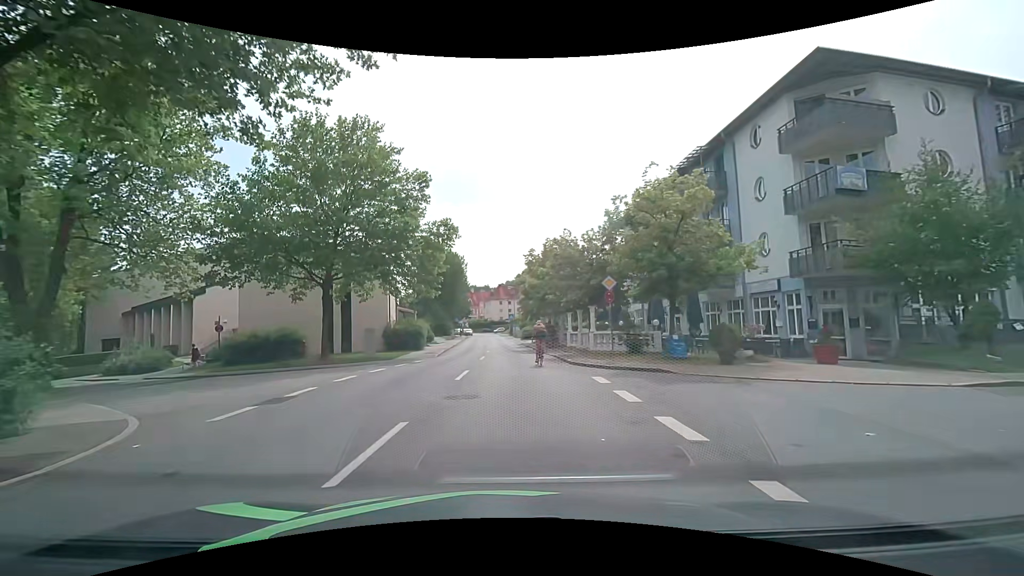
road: tertiary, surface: asphalt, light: Day
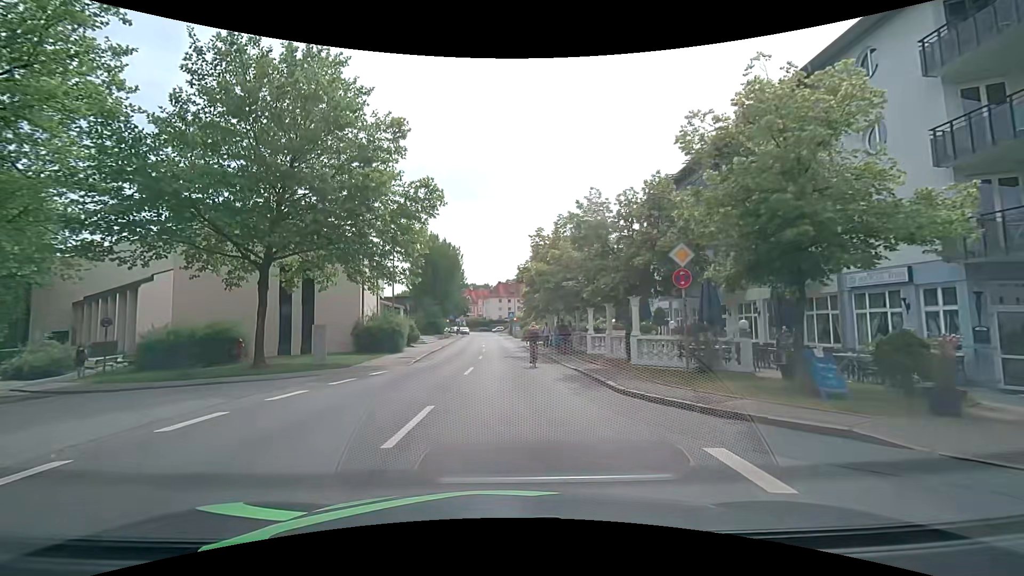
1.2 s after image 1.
(-0.1, +7.7) m; -1°
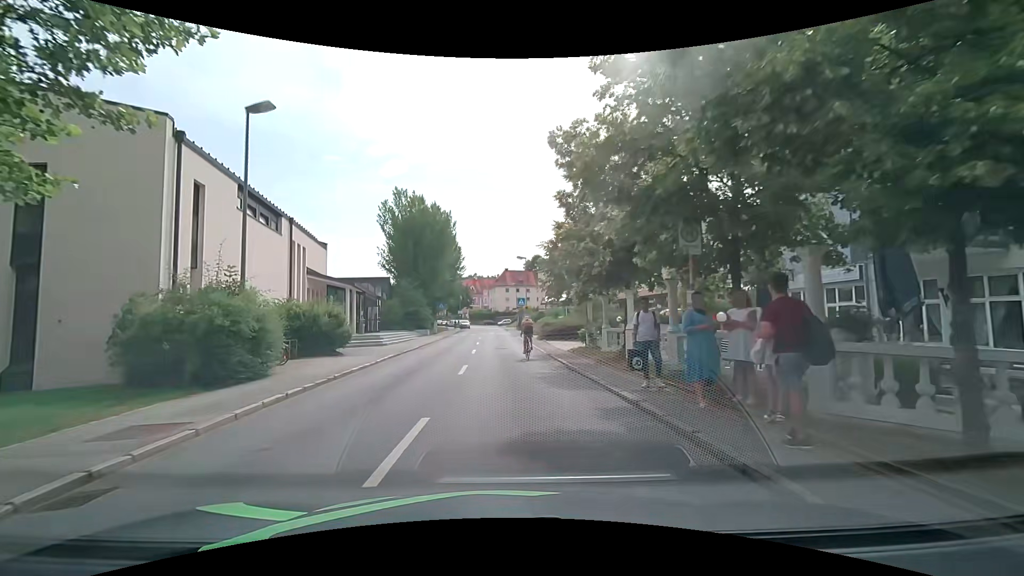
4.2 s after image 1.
(-0.1, +19.8) m; -1°
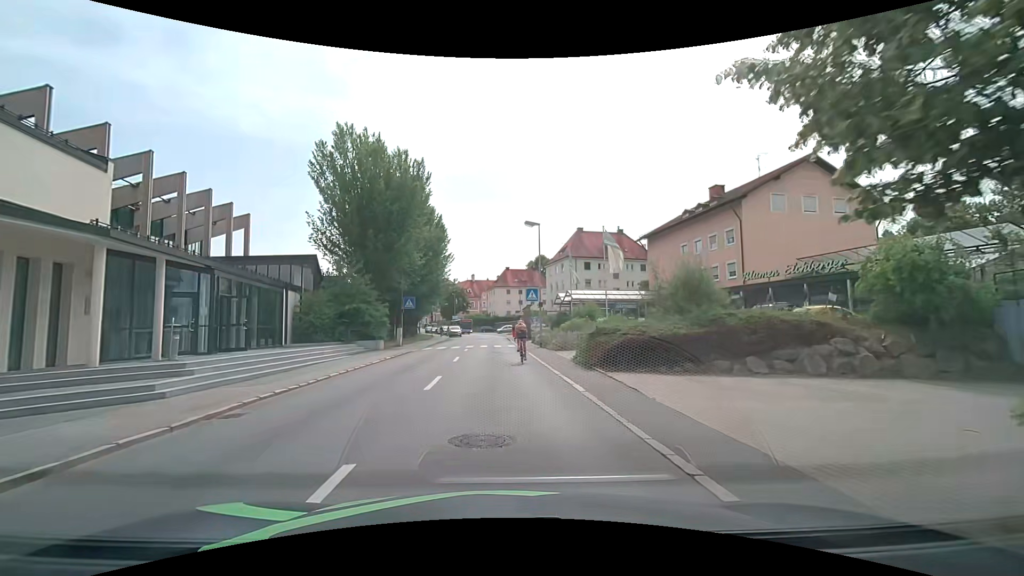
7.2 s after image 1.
(0.0, +20.3) m; +1°
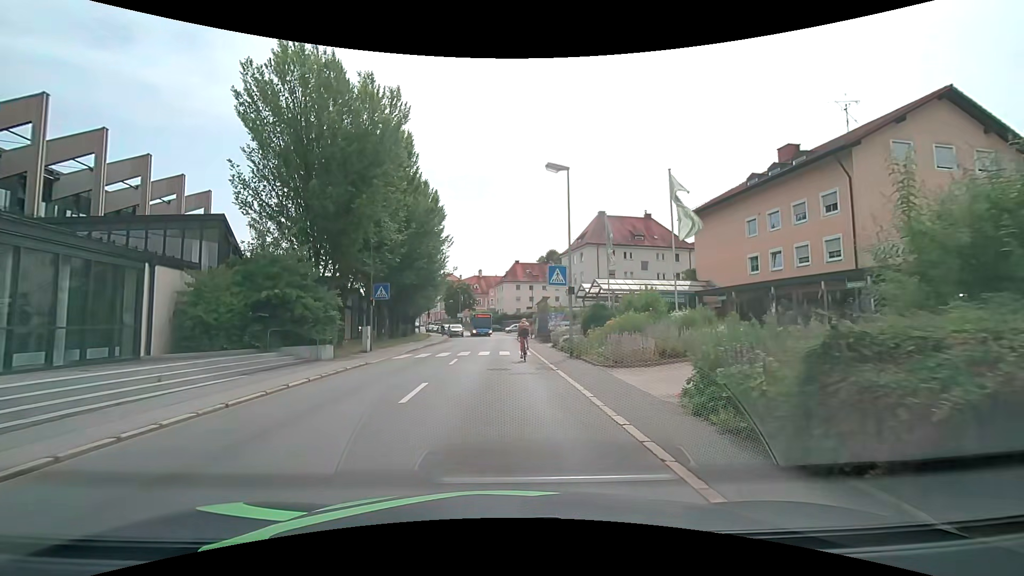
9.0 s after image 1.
(-0.2, +11.3) m; -1°
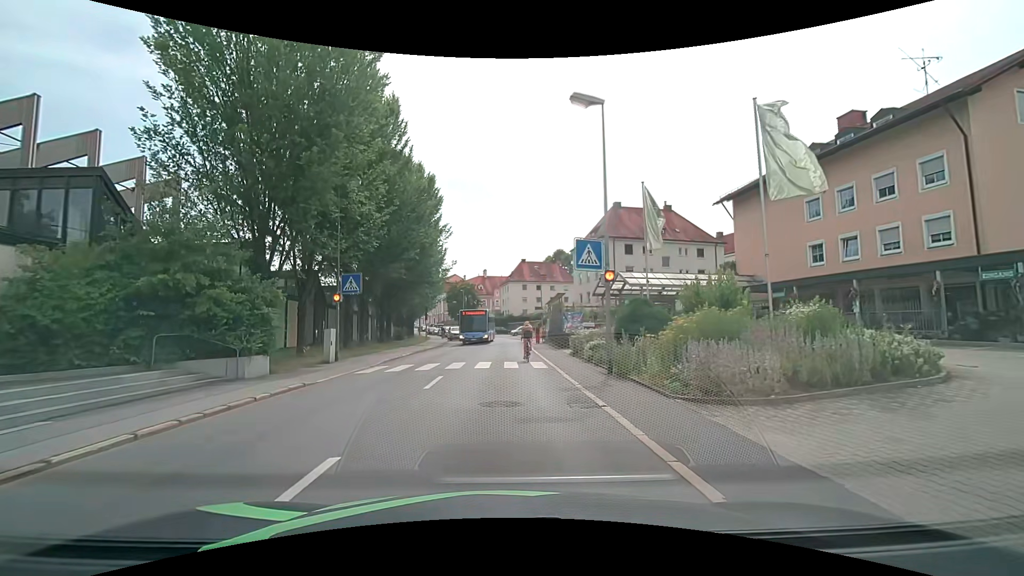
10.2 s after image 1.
(-0.1, +6.5) m; -1°
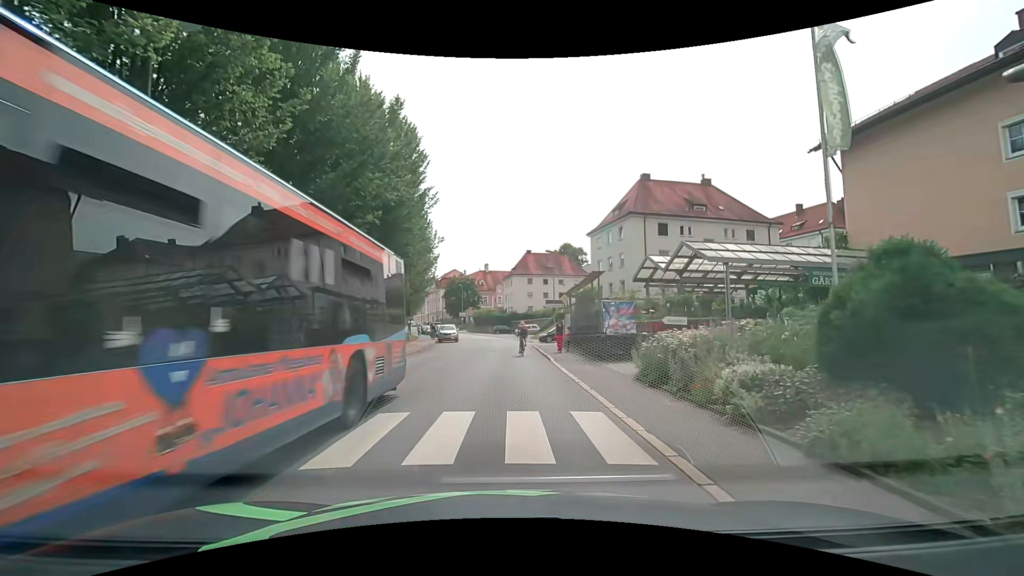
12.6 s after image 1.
(0.0, +12.1) m; 0°
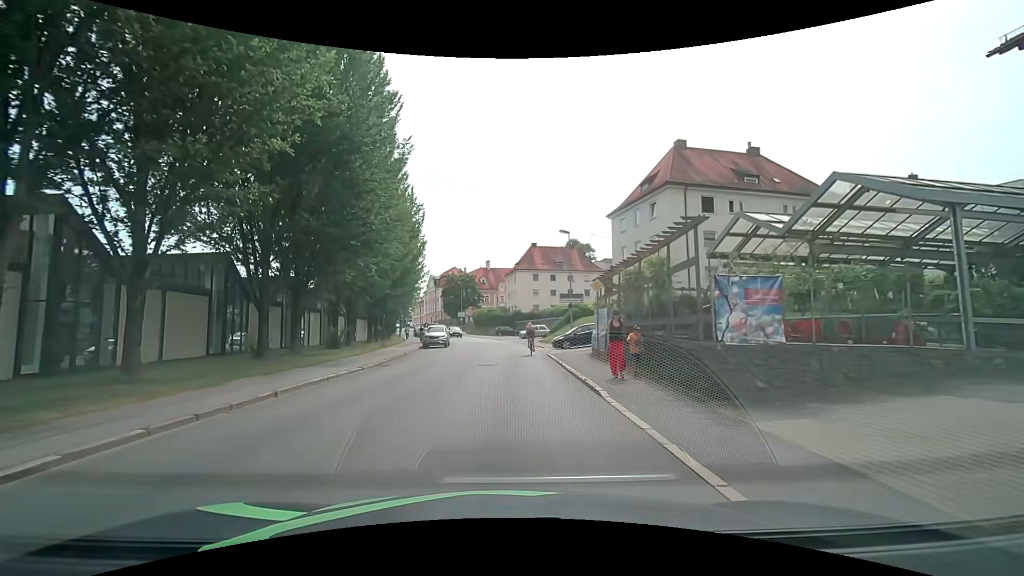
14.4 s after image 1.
(0.0, +10.3) m; -1°
(0, +10) (0, +20) (+1, +30) (0, +40) (0, +50) (-2, +60) (-3, +70) (-6, +79) (-8, +89) (-12, +99) m
